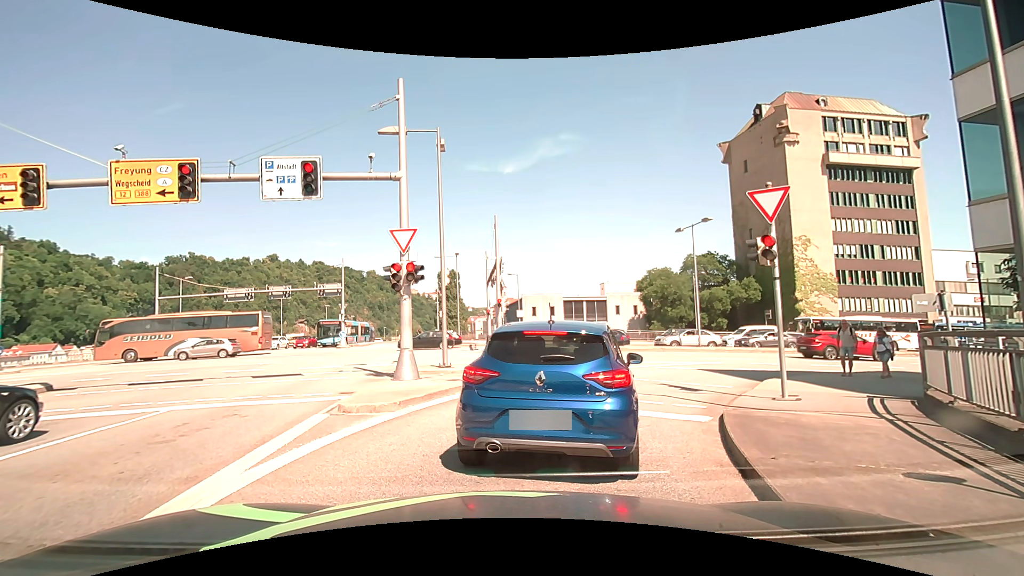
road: primary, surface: asphalt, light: Day
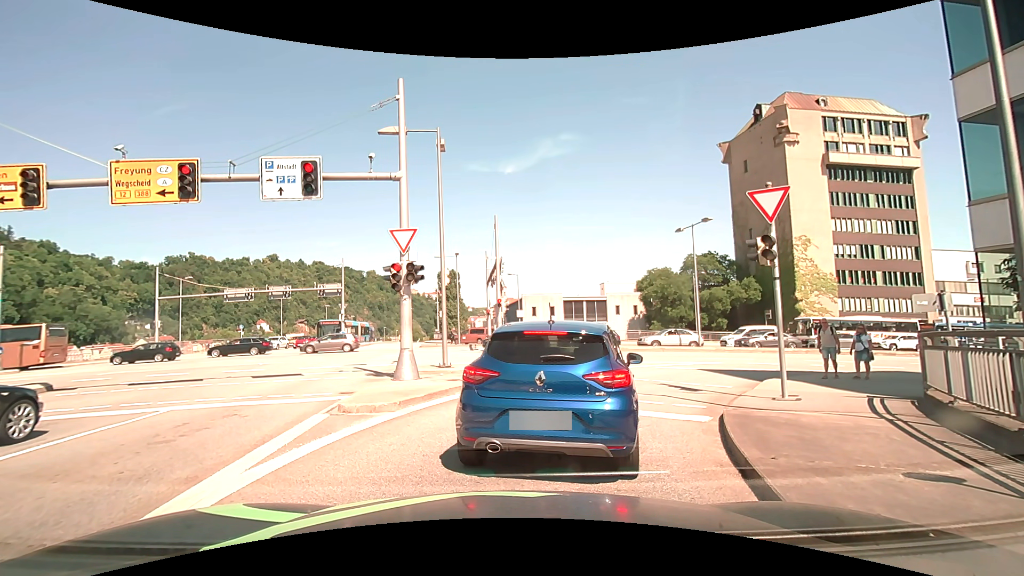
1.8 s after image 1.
(0.0, 0.0) m; 0°
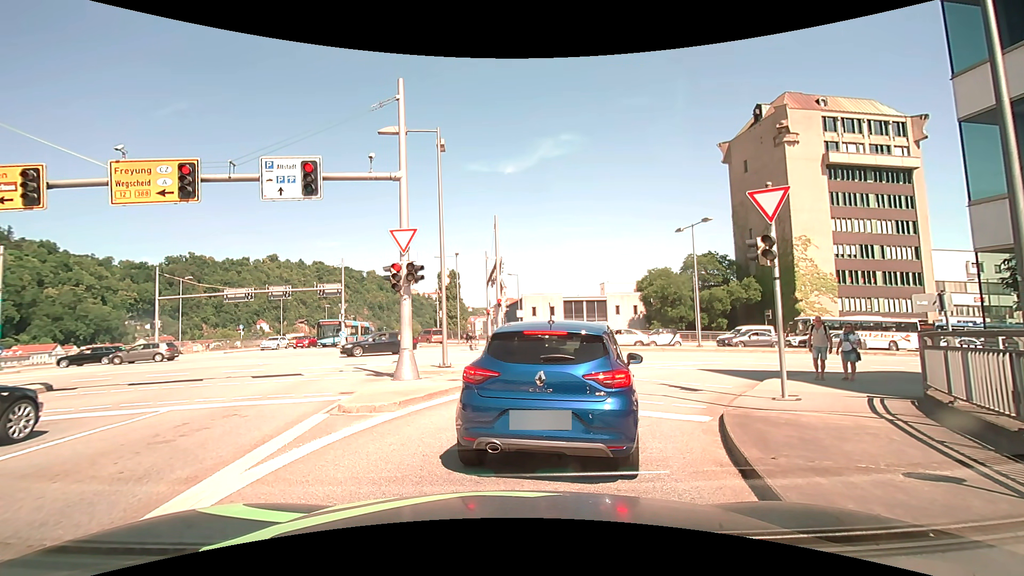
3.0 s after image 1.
(0.0, 0.0) m; 0°
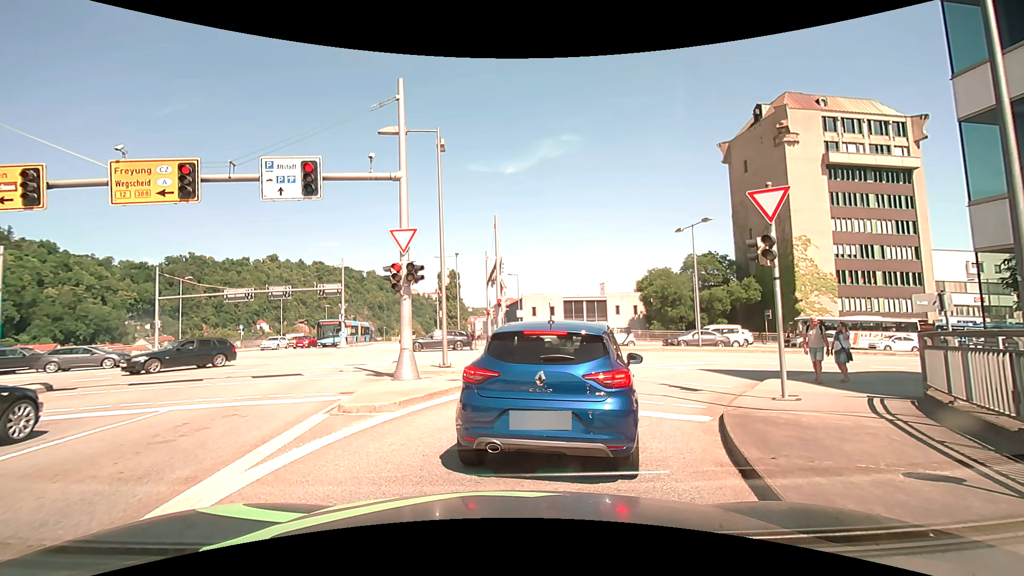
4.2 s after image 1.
(0.0, 0.0) m; 0°
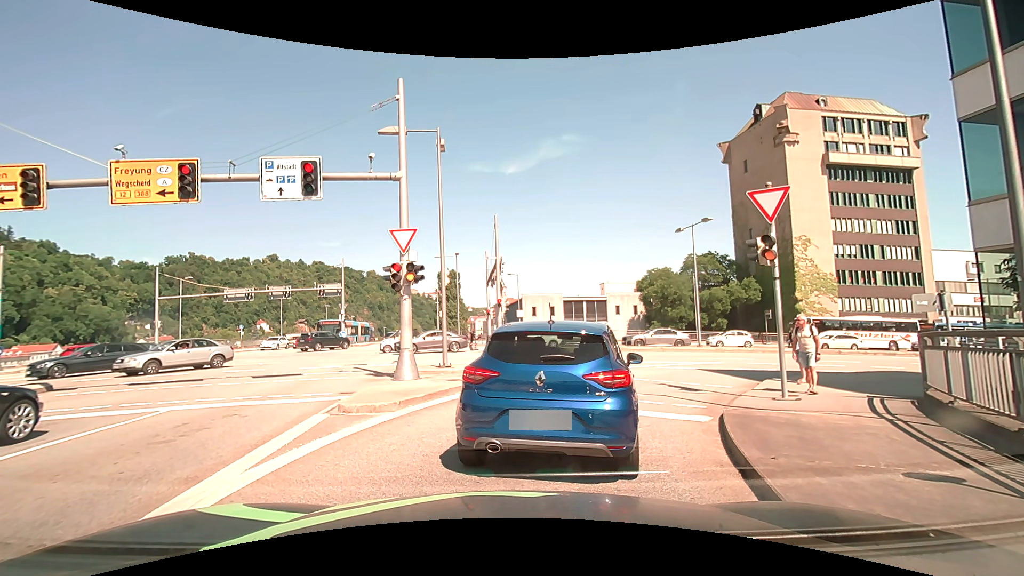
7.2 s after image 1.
(0.0, 0.0) m; 0°
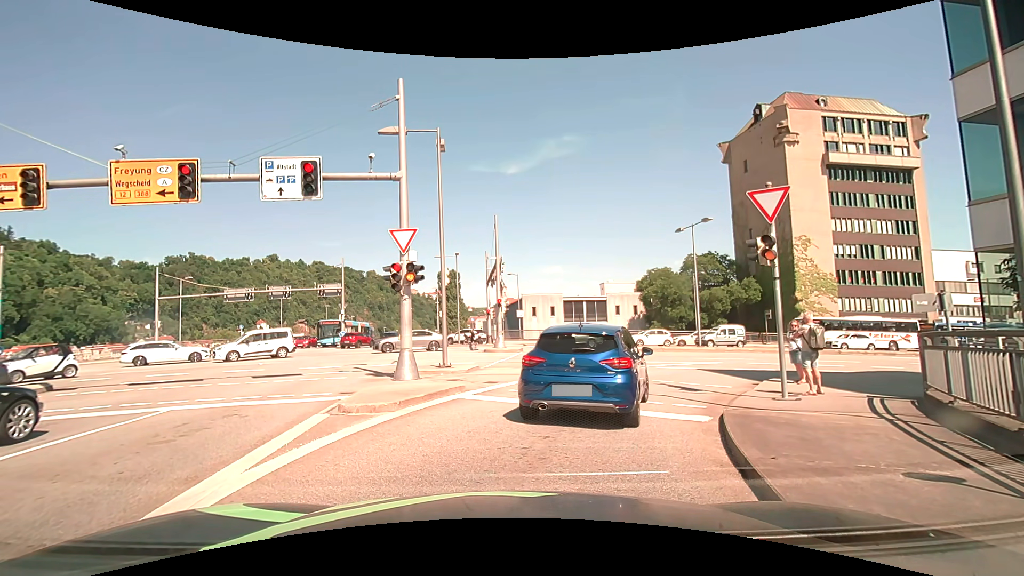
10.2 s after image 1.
(0.0, 0.0) m; 0°
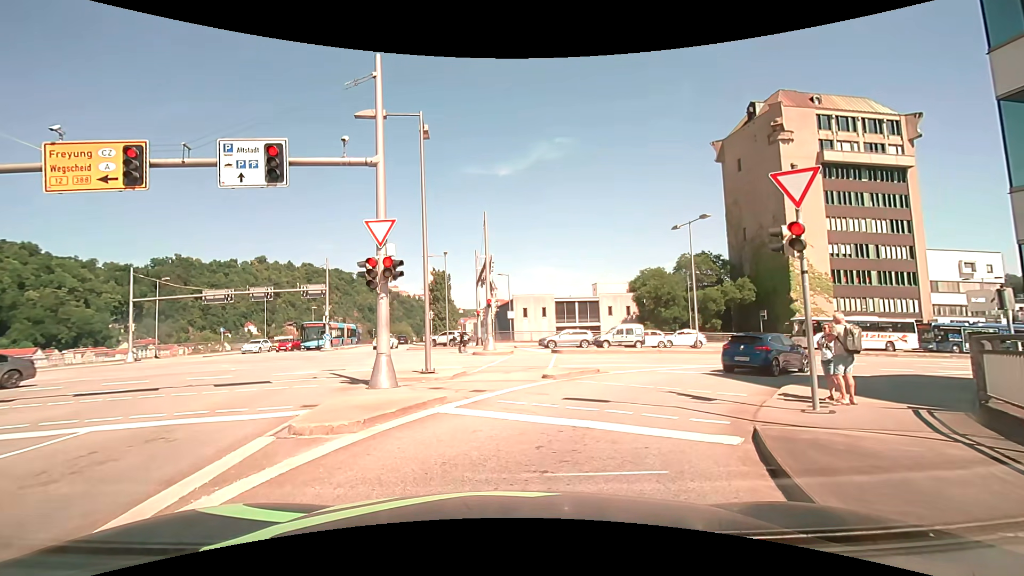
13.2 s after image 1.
(0.0, +1.4) m; 0°
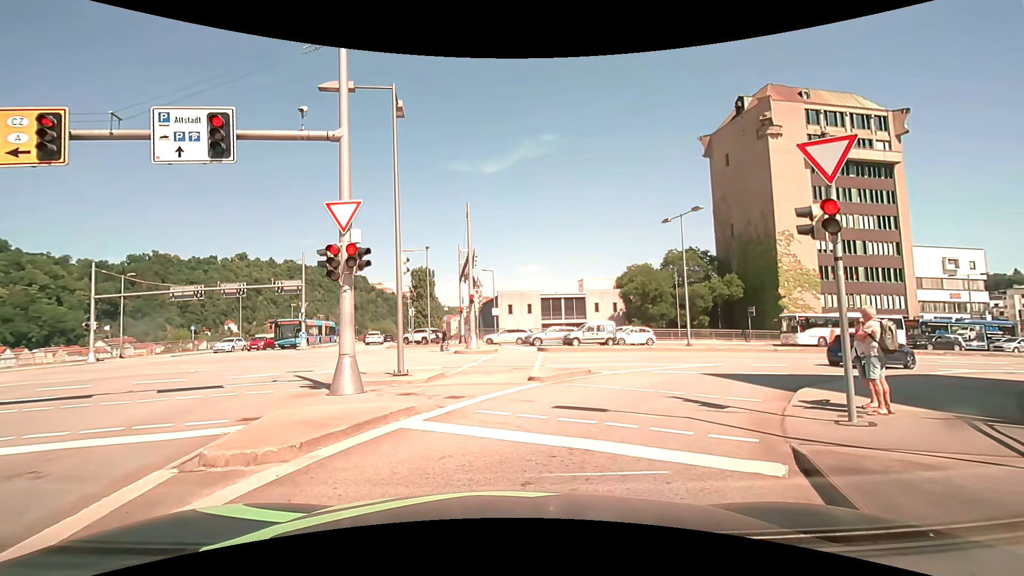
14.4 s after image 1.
(0.0, +1.5) m; 0°
